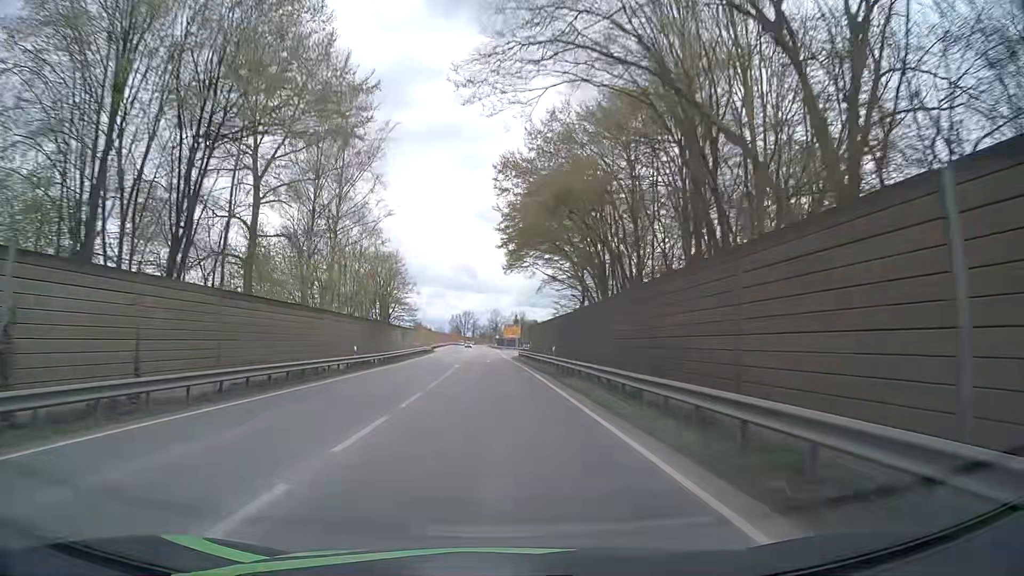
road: primary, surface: asphalt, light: Day
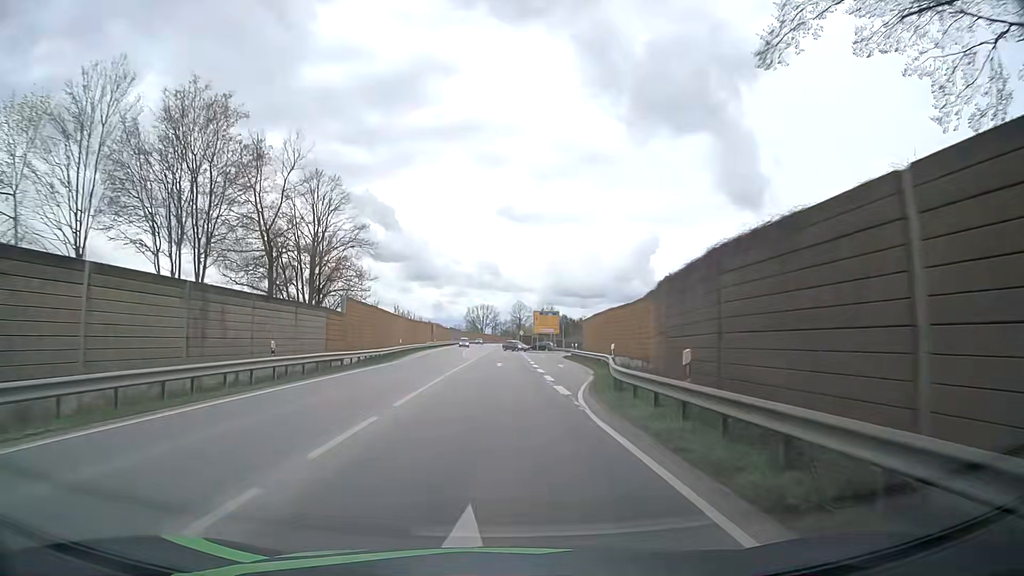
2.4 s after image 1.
(-0.7, +47.4) m; -1°
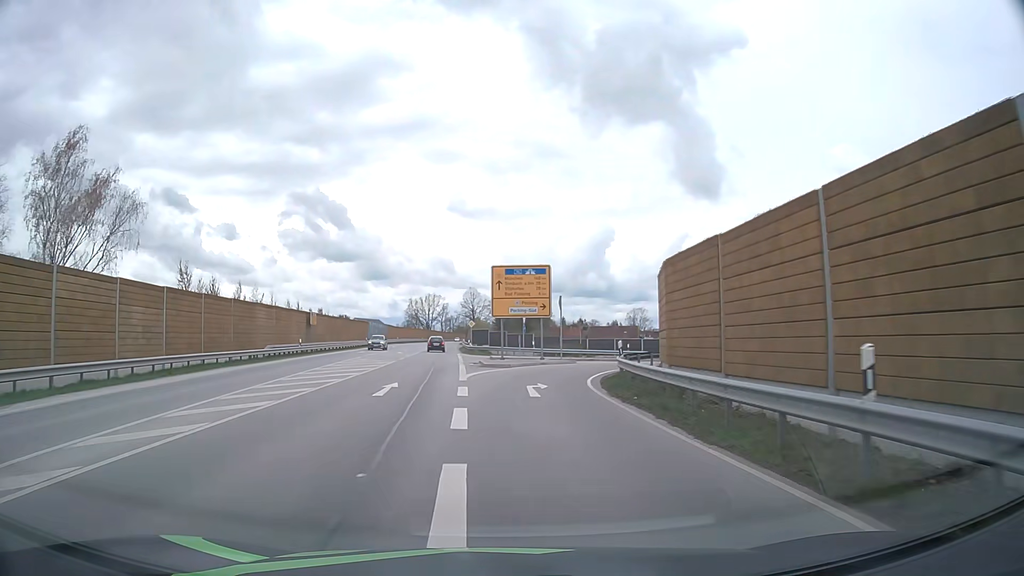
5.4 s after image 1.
(+1.4, +48.3) m; +3°
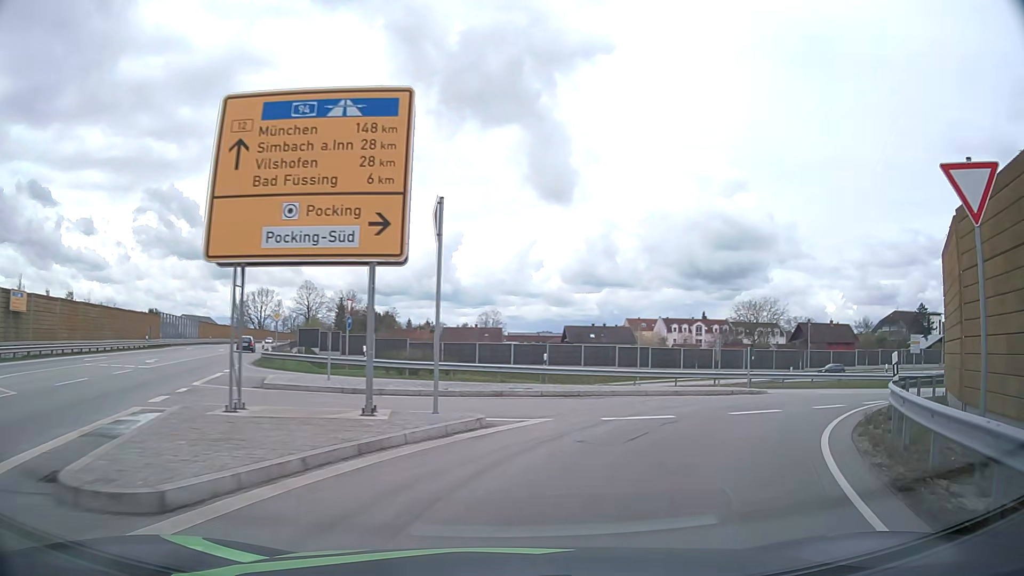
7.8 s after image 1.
(+1.1, +25.7) m; +11°
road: unclassified
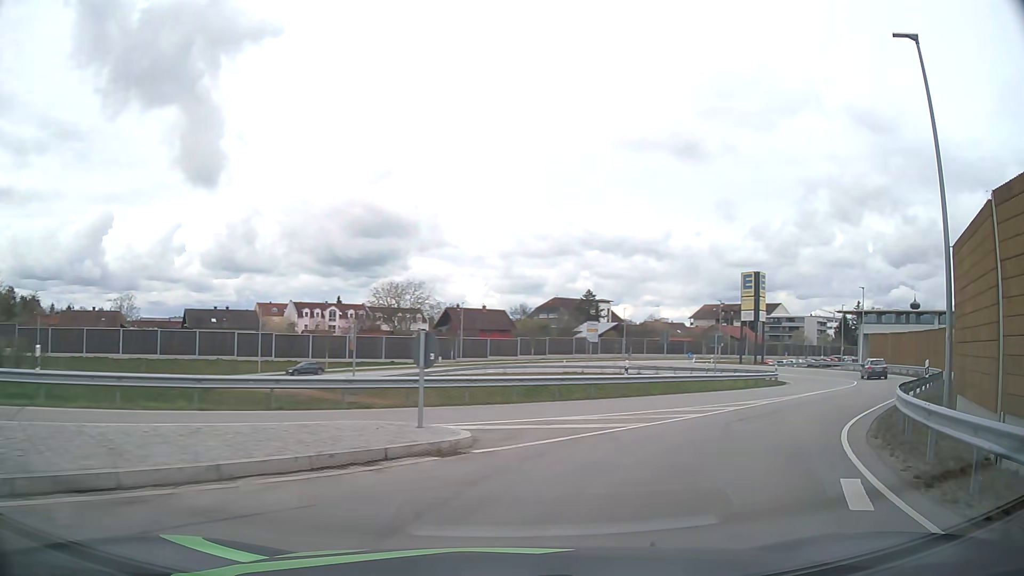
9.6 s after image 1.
(+3.7, +13.7) m; +31°
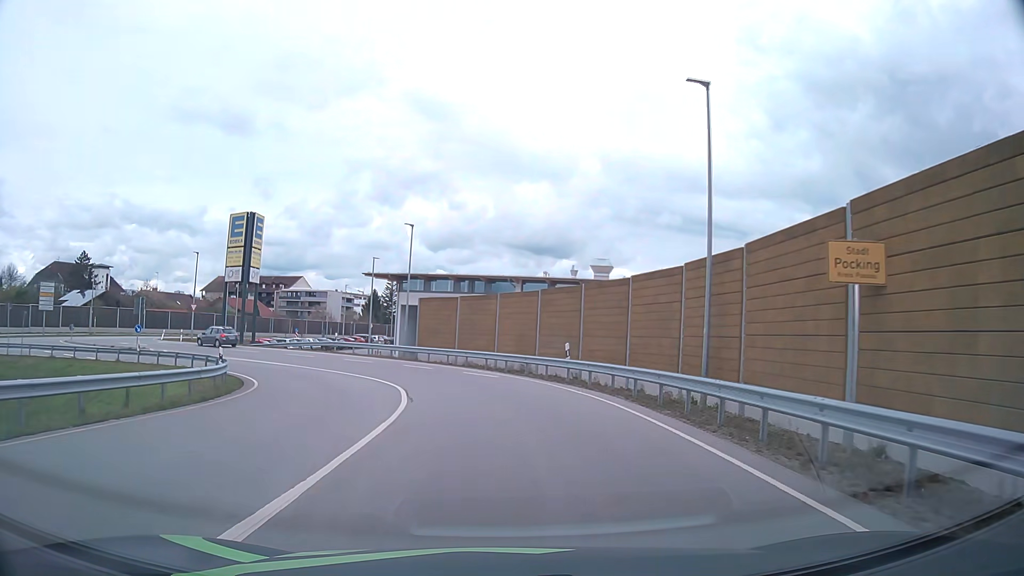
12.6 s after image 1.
(+12.1, +23.4) m; +42°
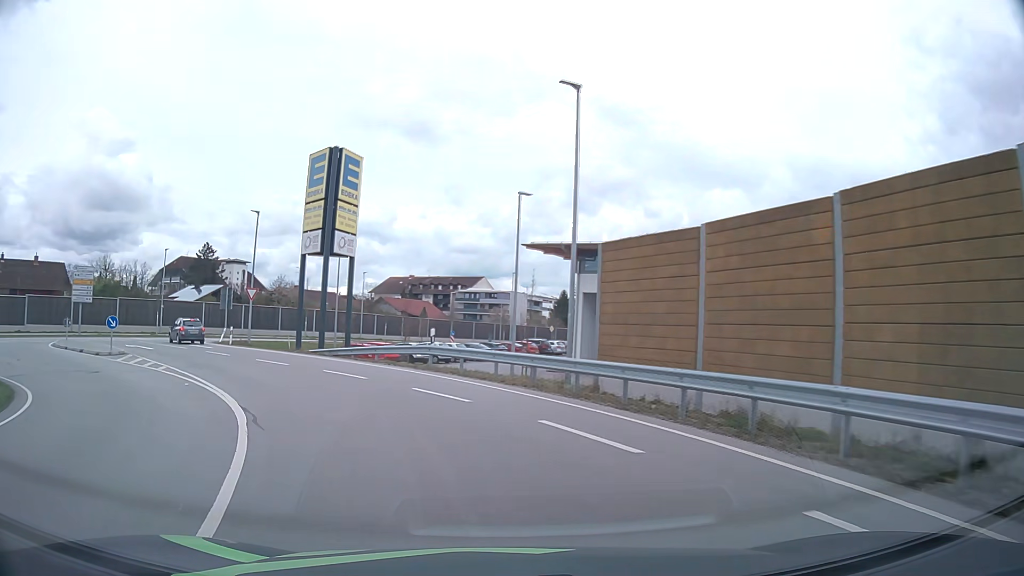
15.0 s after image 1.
(-1.9, +23.1) m; -15°
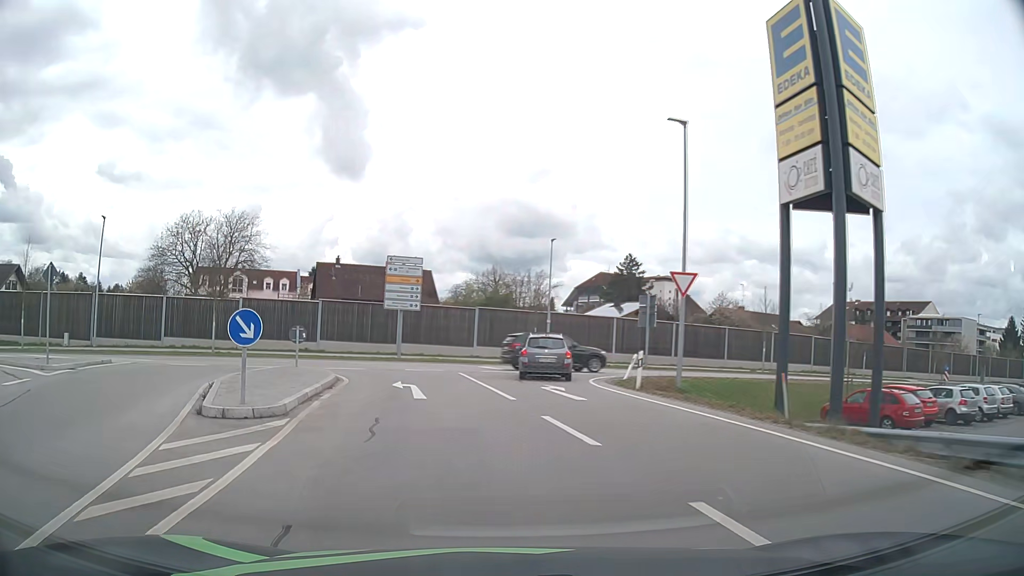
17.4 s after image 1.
(-6.6, +20.0) m; -37°
(-1, +10) (-3, +20) (-8, +28) (-18, +30) (-28, +27) (-37, +24) (-46, +20) (-56, +16) (-65, +13) (-74, +9) m
